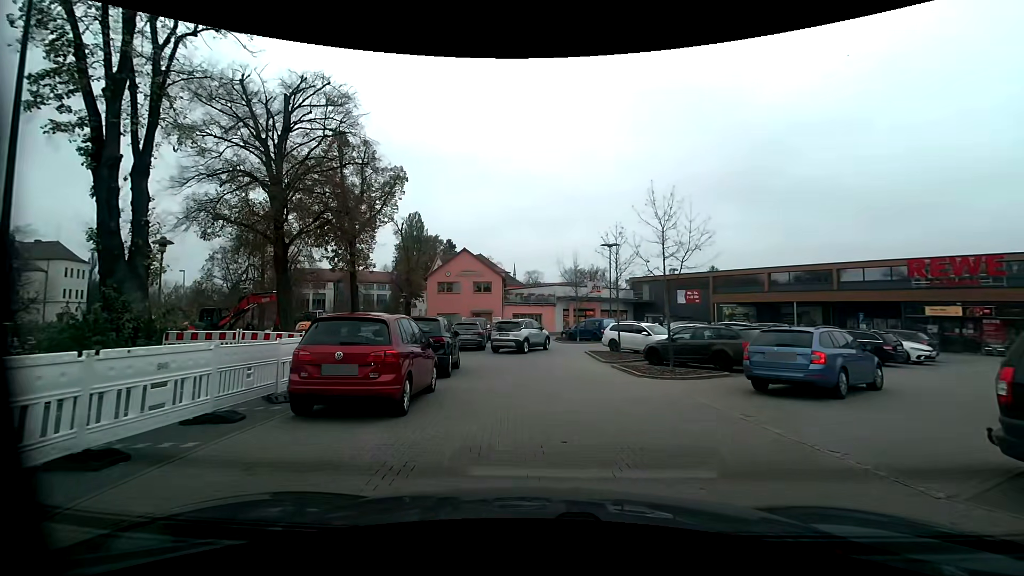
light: Day
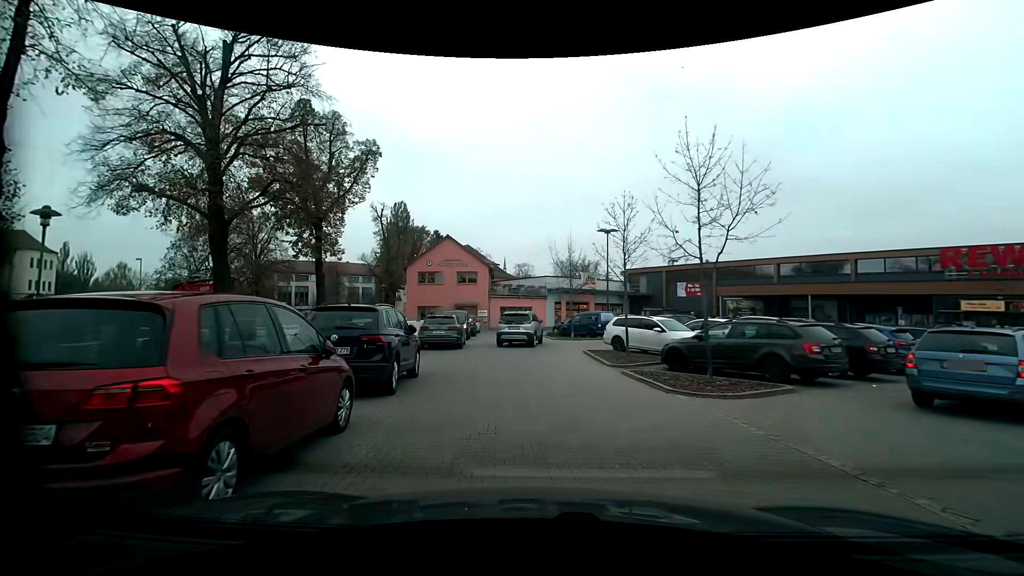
(0.0, +4.4) m; +1°
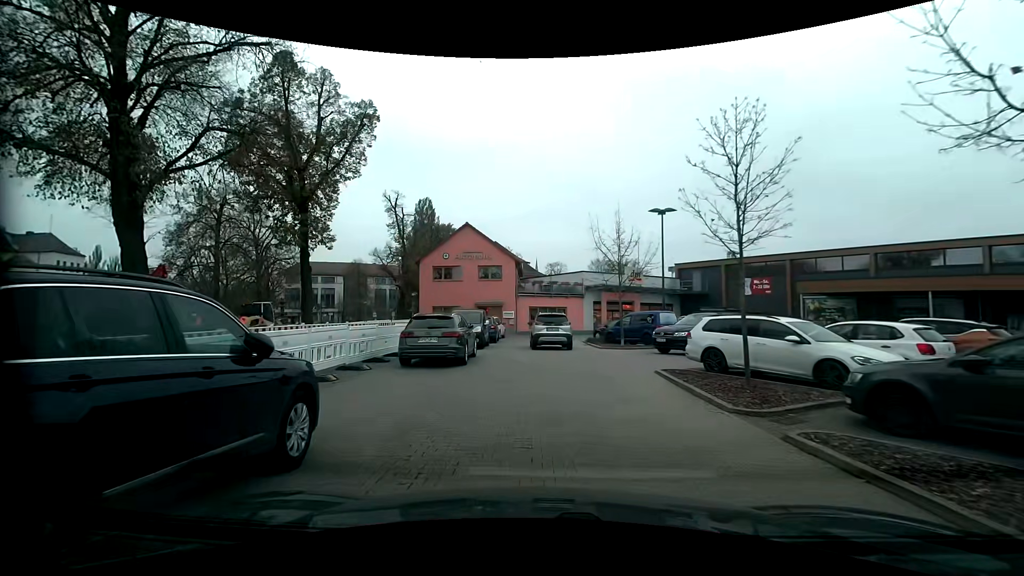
(-0.1, +7.2) m; -4°
